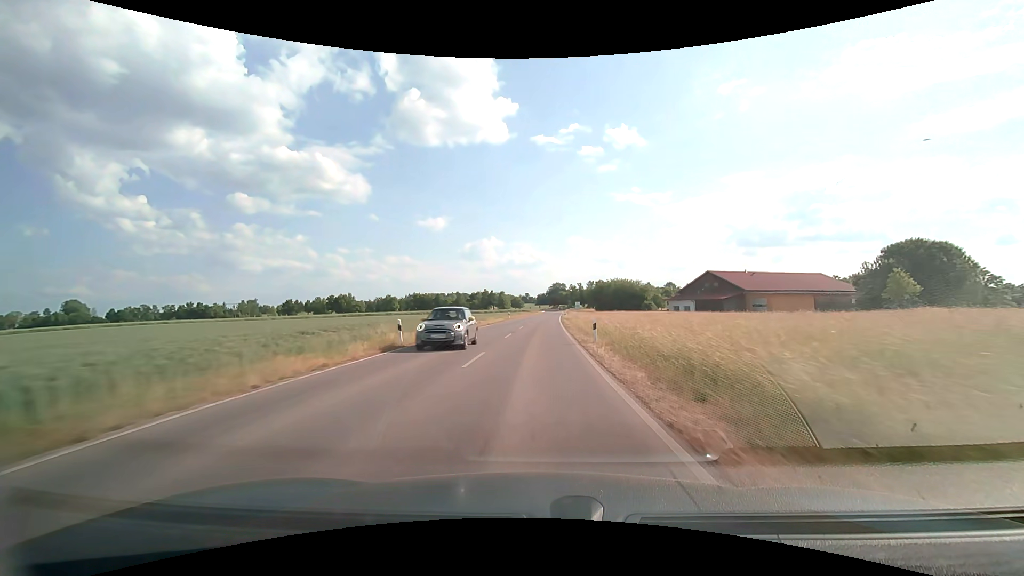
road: secondary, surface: asphalt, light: Day
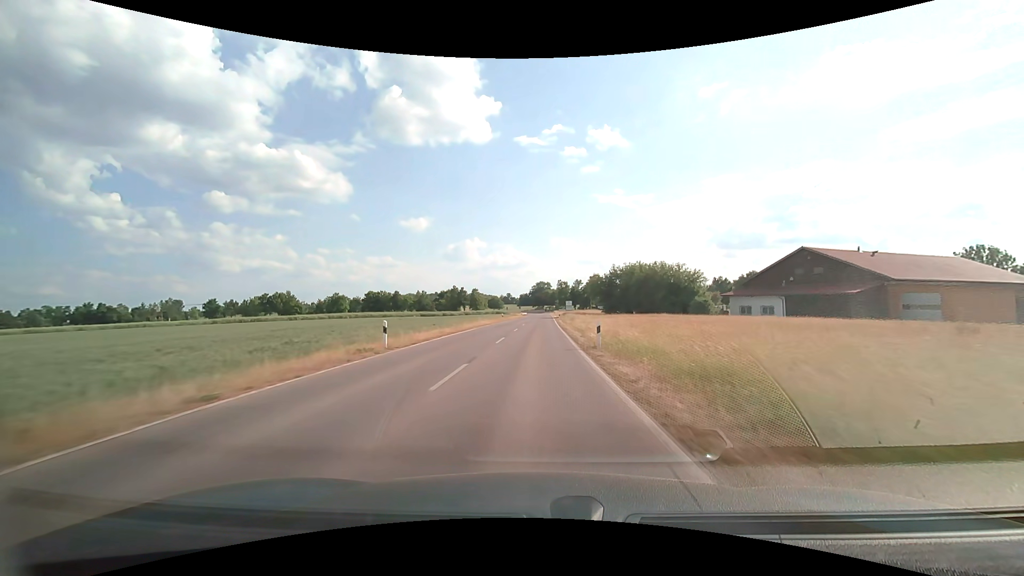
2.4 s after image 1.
(+1.1, +51.3) m; +2°
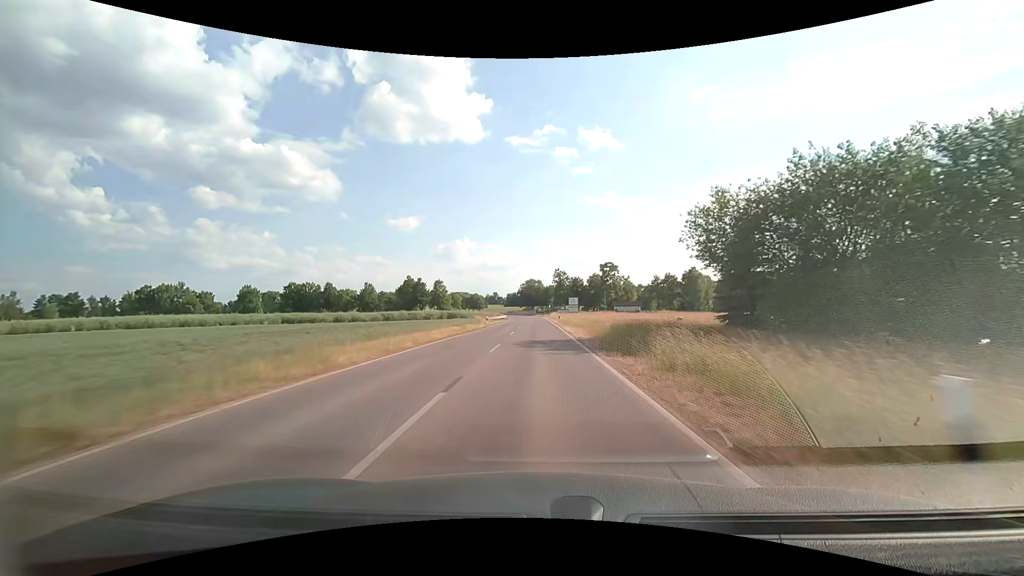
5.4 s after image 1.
(+0.6, +64.5) m; +1°
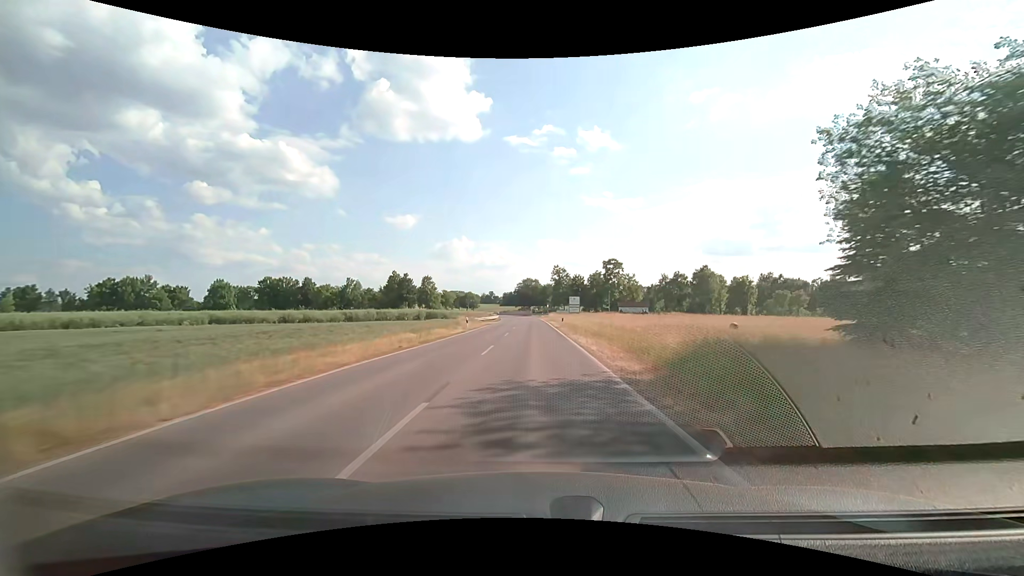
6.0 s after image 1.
(+0.1, +13.0) m; 0°
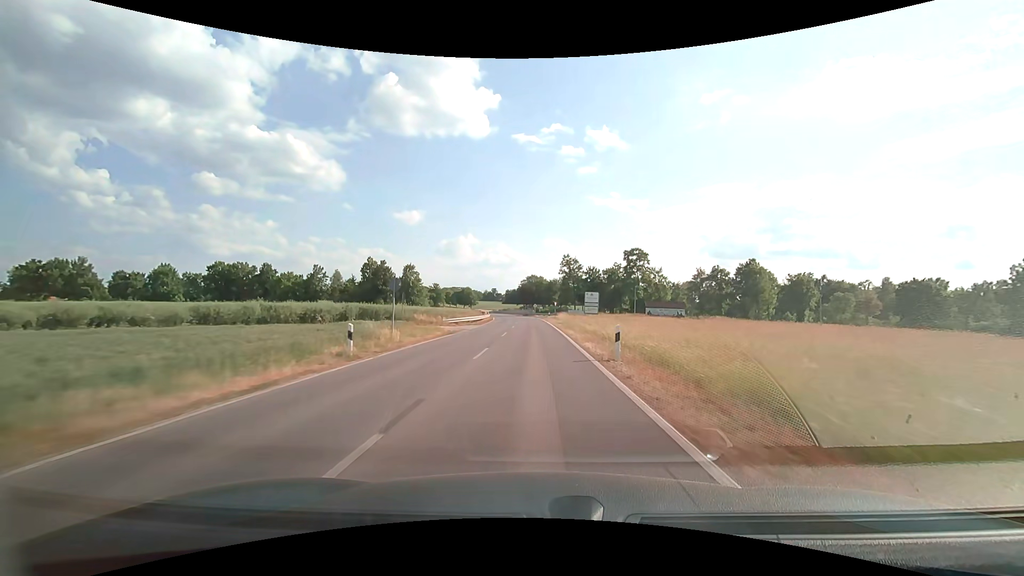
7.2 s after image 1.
(-0.1, +25.9) m; 0°
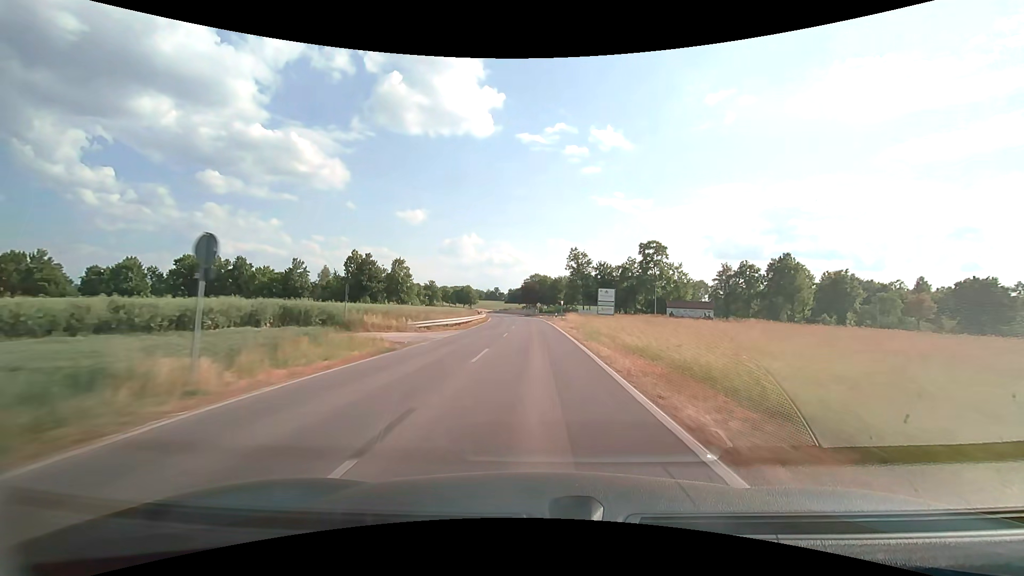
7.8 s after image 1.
(-0.1, +12.9) m; -1°
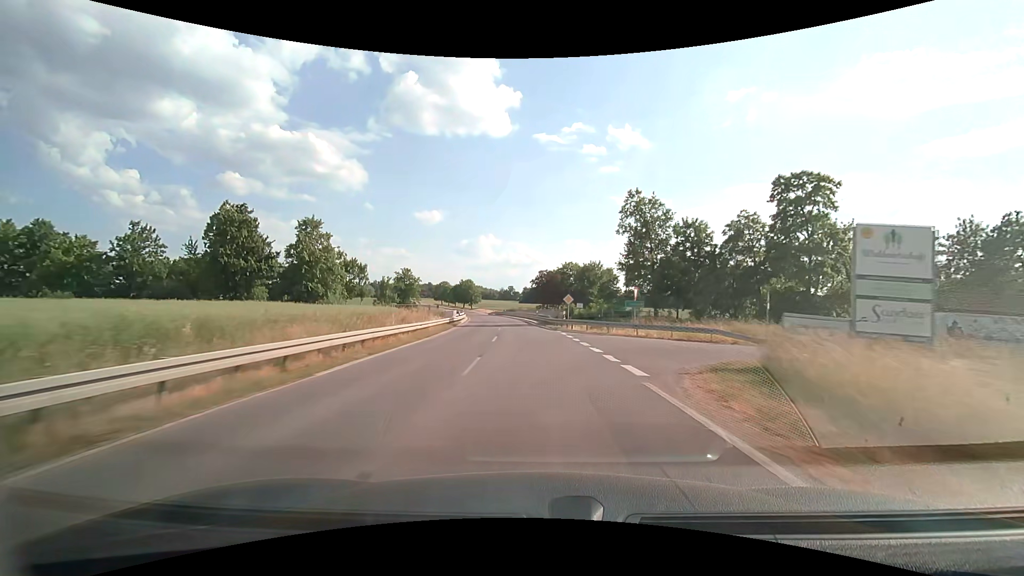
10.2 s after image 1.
(-0.7, +50.7) m; -2°
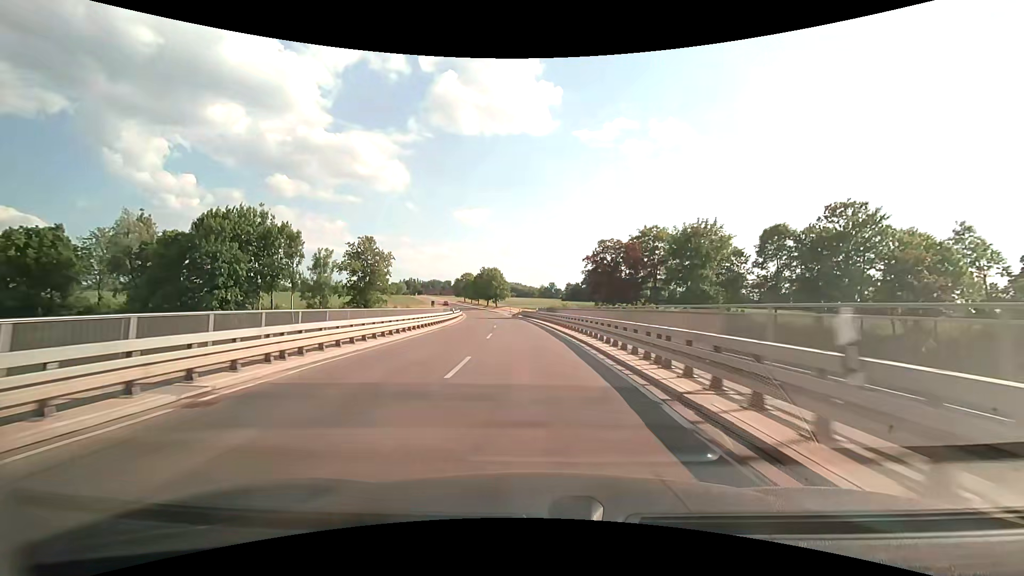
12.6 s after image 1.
(-2.2, +49.3) m; -5°
(0, +10) (0, +20) (-1, +30) (-2, +40) (-3, +50) (-4, +60) (-5, +70) (-7, +80) (-8, +90) (-10, +99) m
